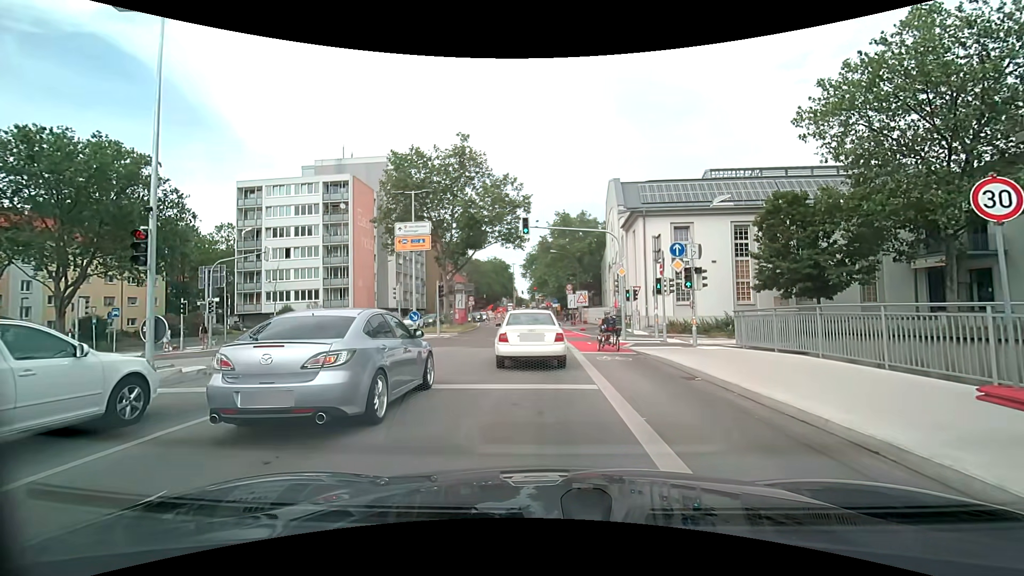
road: secondary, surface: asphalt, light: Day
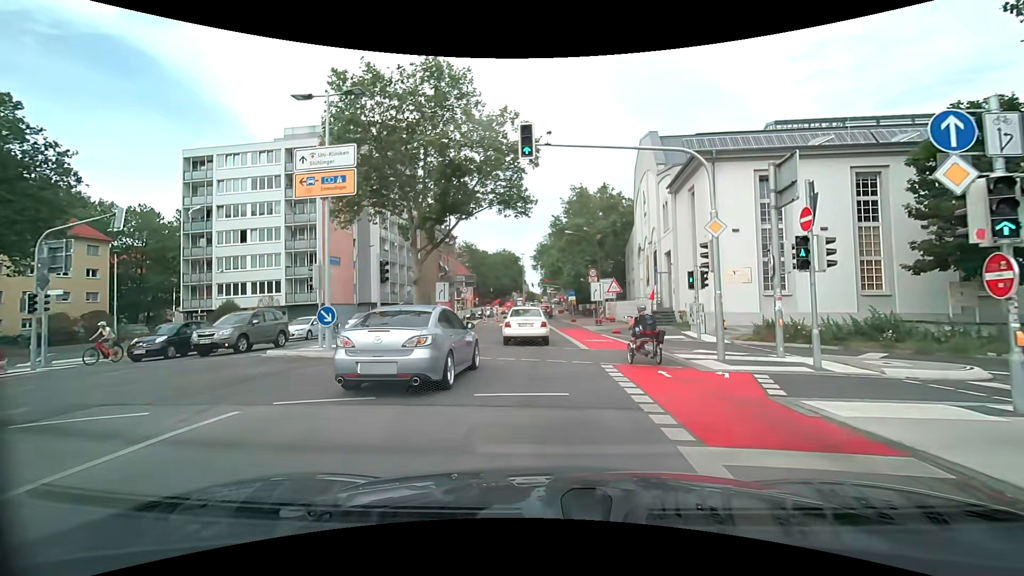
(+0.2, +12.7) m; 0°
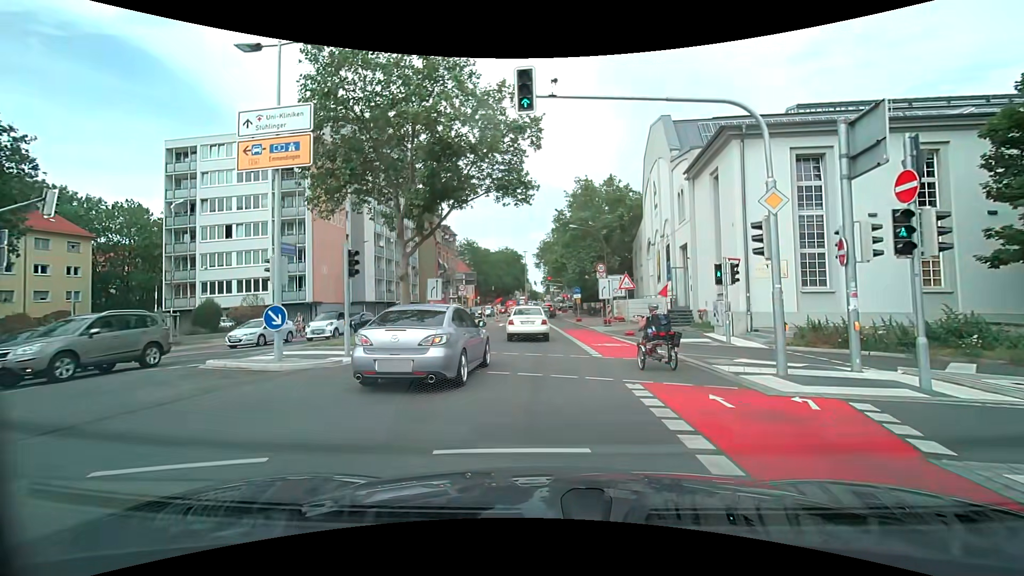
(0.0, +3.1) m; -1°
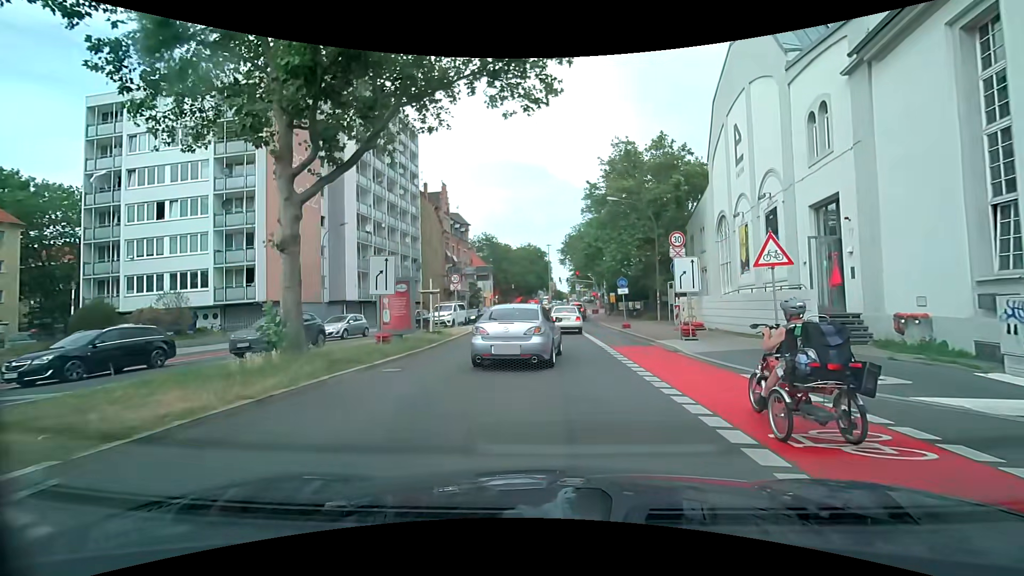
(-0.3, +12.9) m; -4°
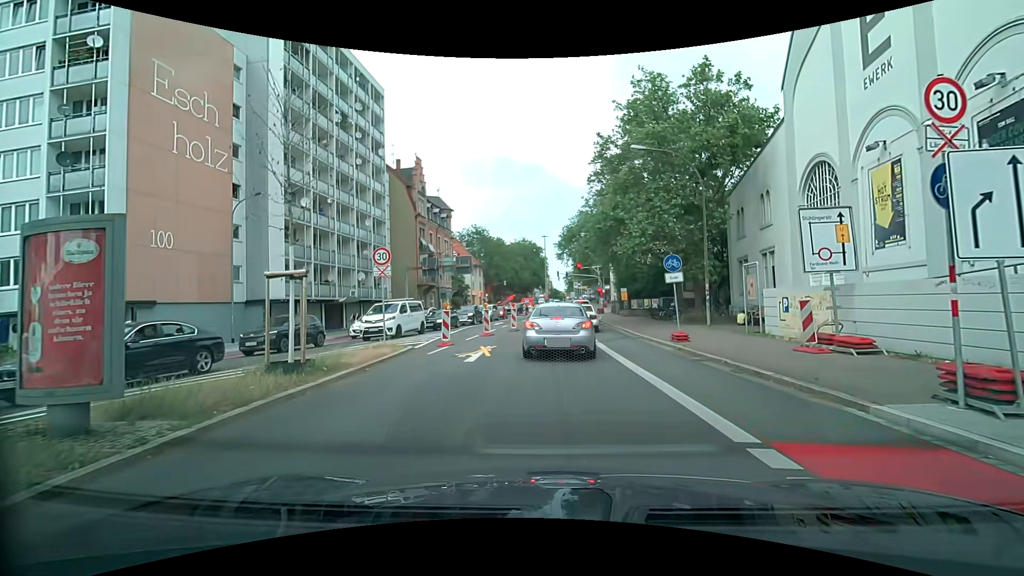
(+0.3, +12.0) m; +1°
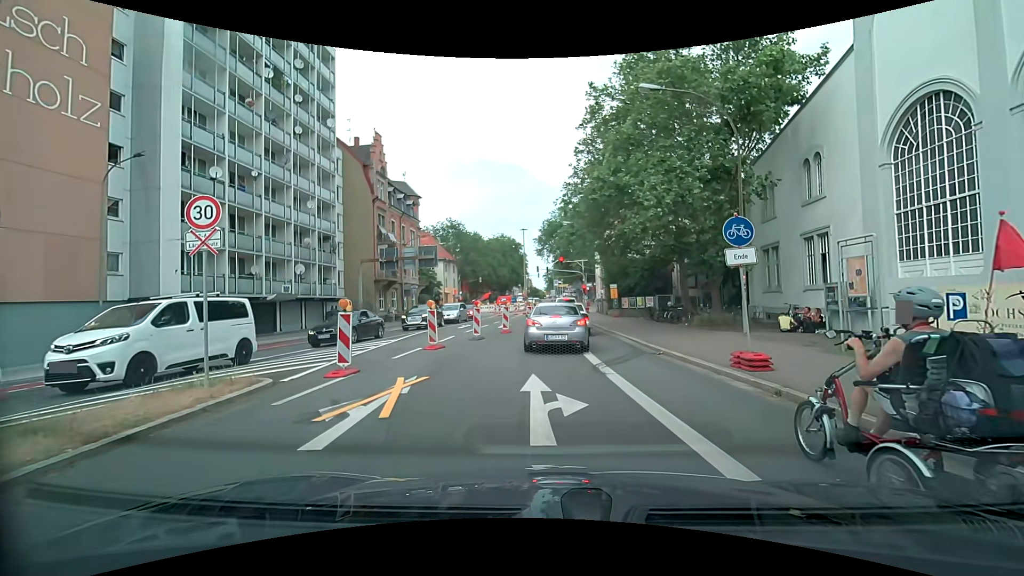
(+0.3, +7.2) m; +3°
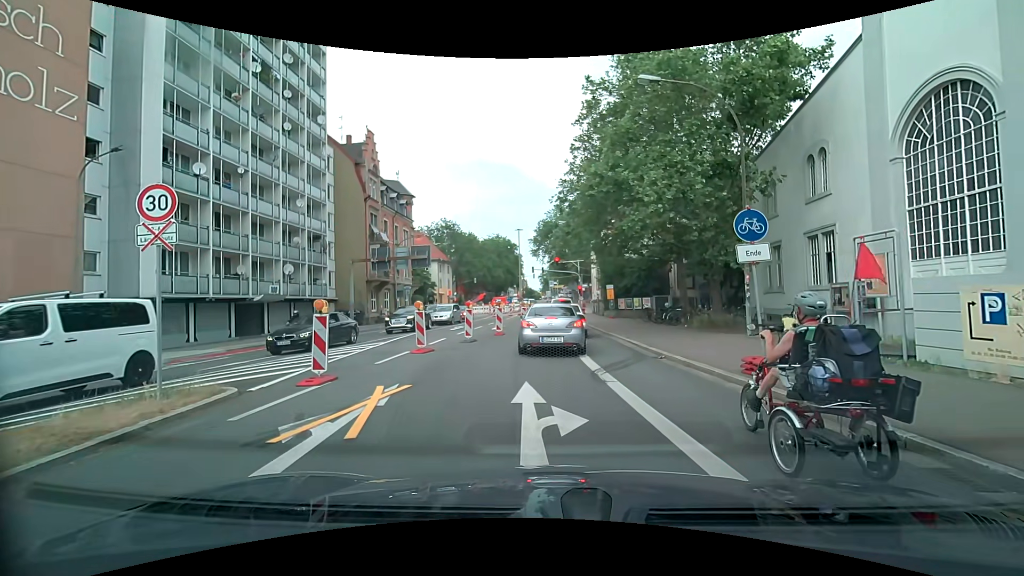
(0.0, +0.9) m; +2°
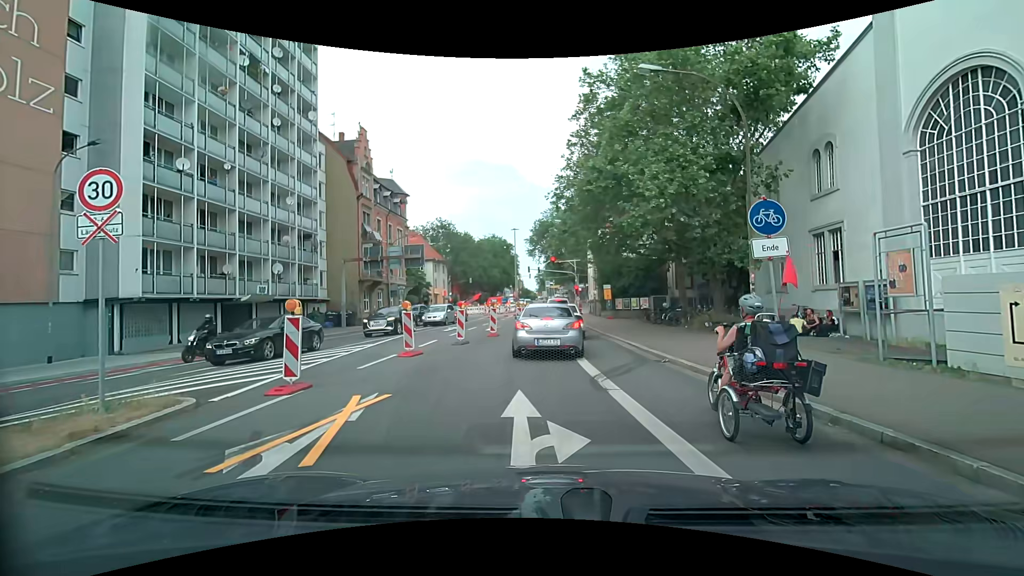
(0.0, +0.9) m; -2°
(0, +10) (0, +20) (+1, +30) (+2, +40) (+2, +50) (+2, +60) (+3, +70) (+3, +80) (+3, +90) (+3, +100) m
